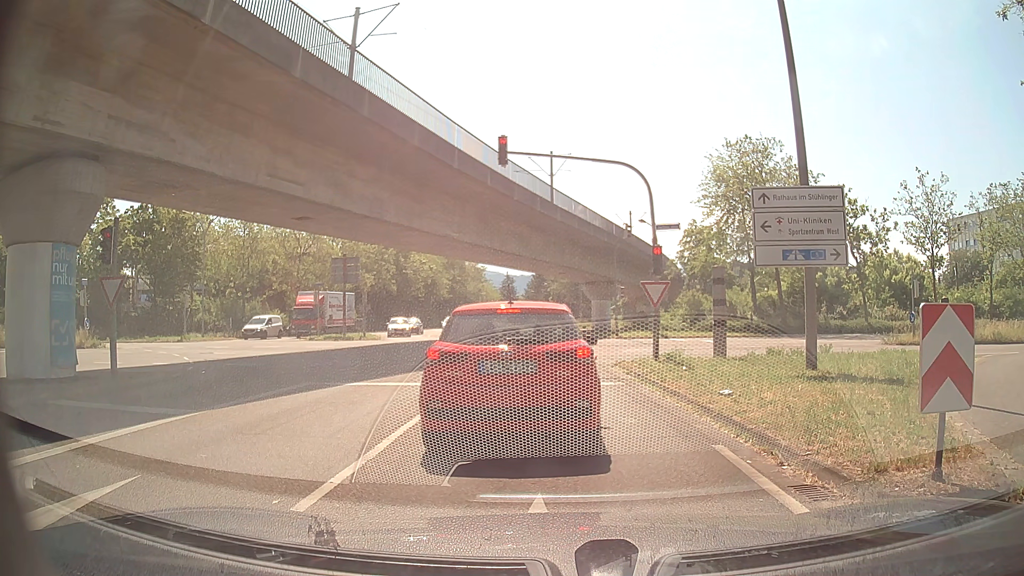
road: tertiary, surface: asphalt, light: Day
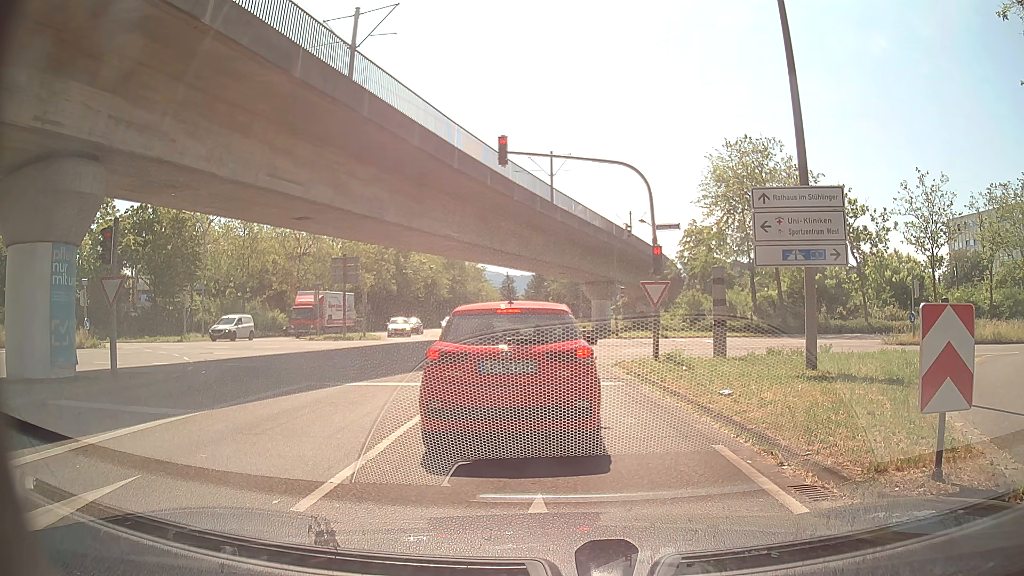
(0.0, 0.0) m; 0°
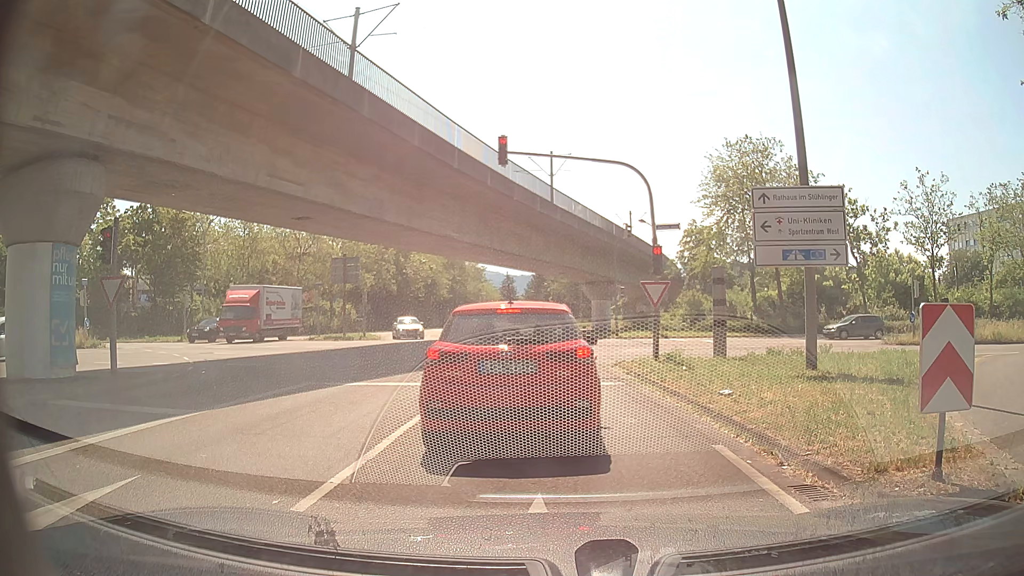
(0.0, 0.0) m; 0°
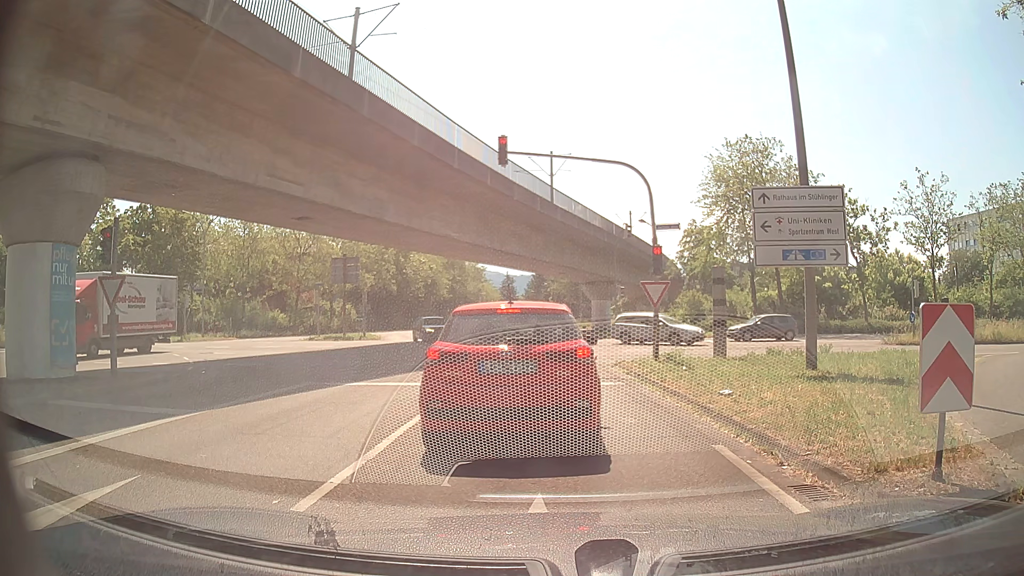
(0.0, 0.0) m; 0°
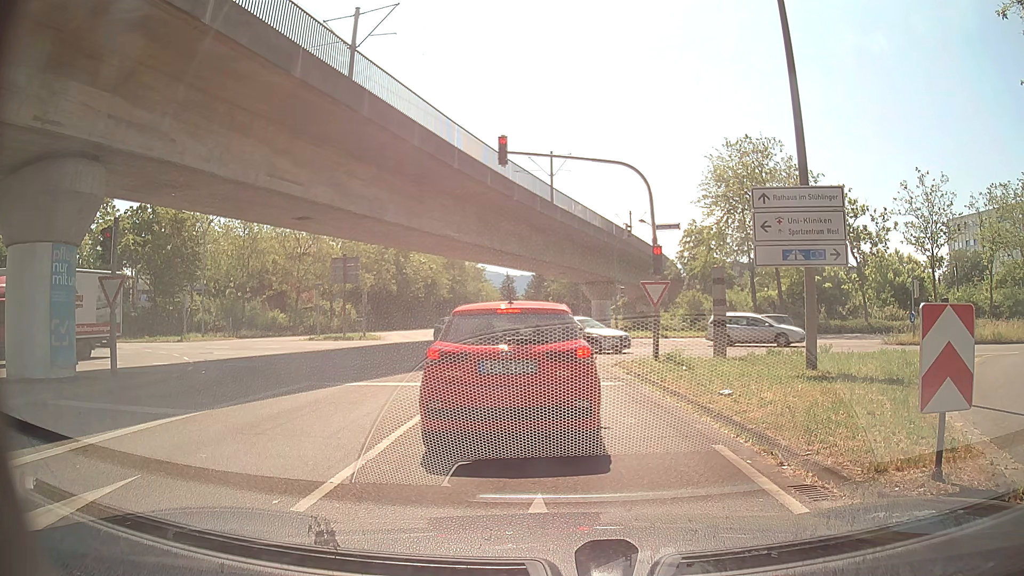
(0.0, 0.0) m; 0°
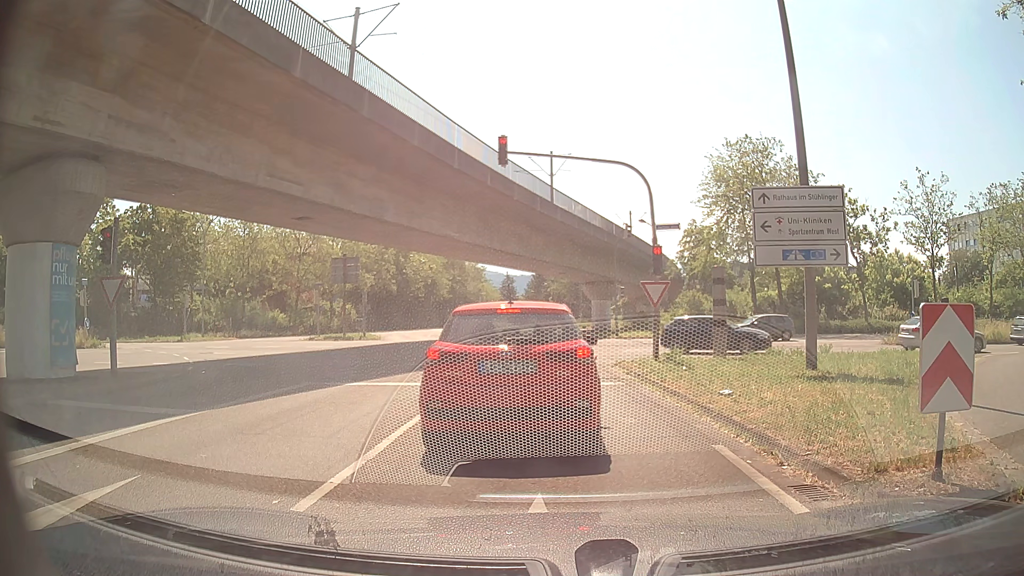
(0.0, 0.0) m; 0°
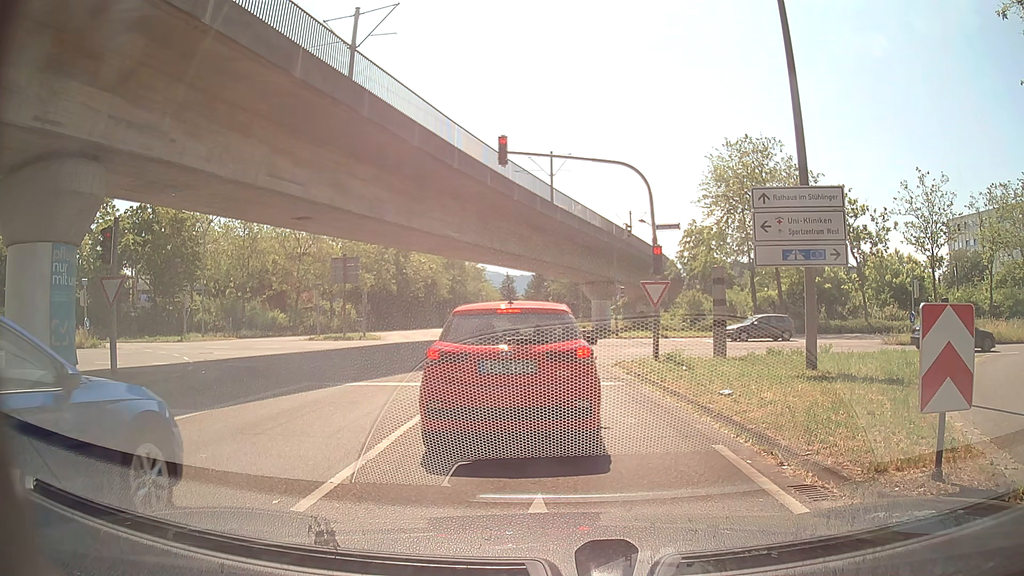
(0.0, 0.0) m; 0°
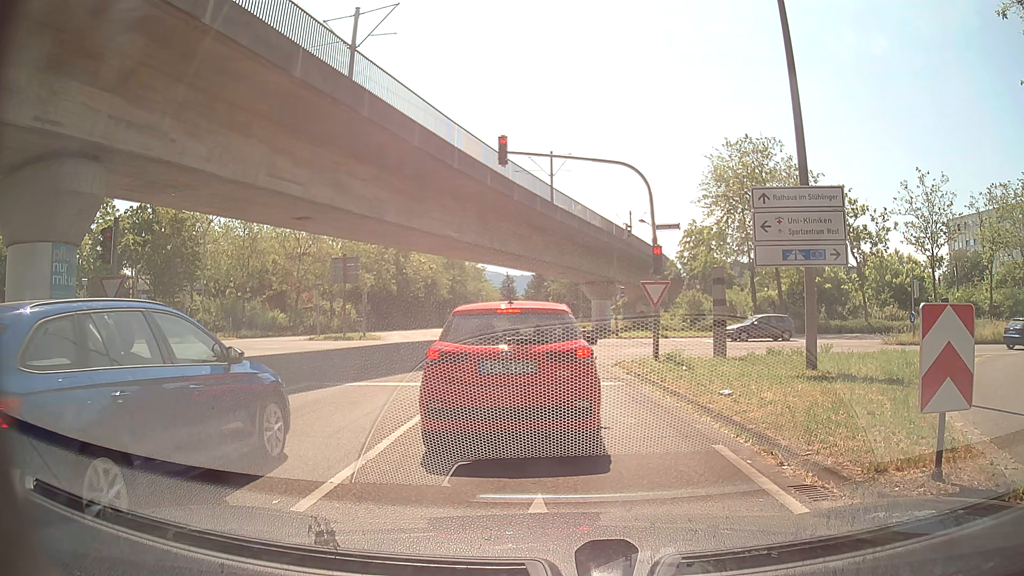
(0.0, 0.0) m; 0°
